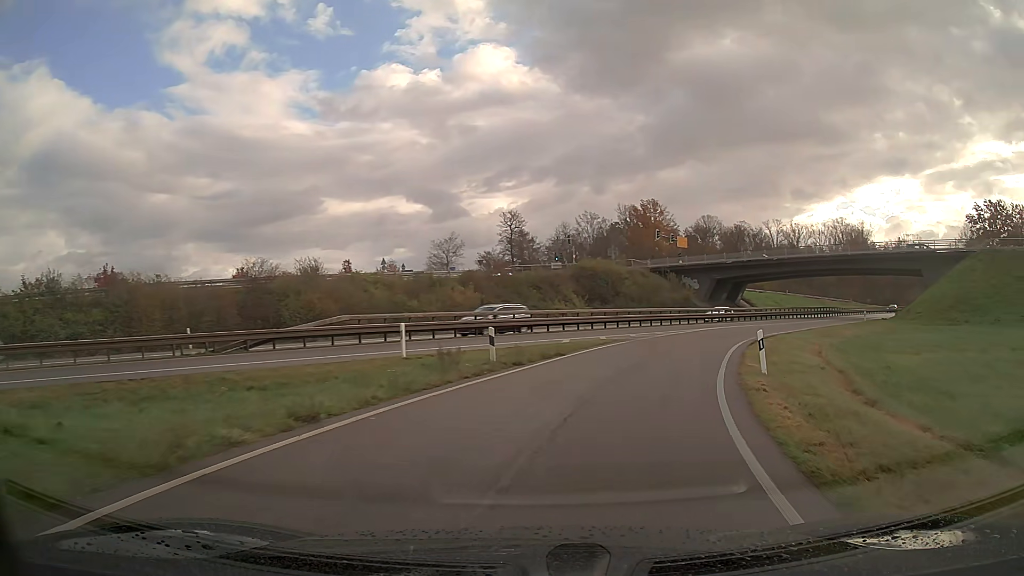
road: trunk_link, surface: asphalt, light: Day
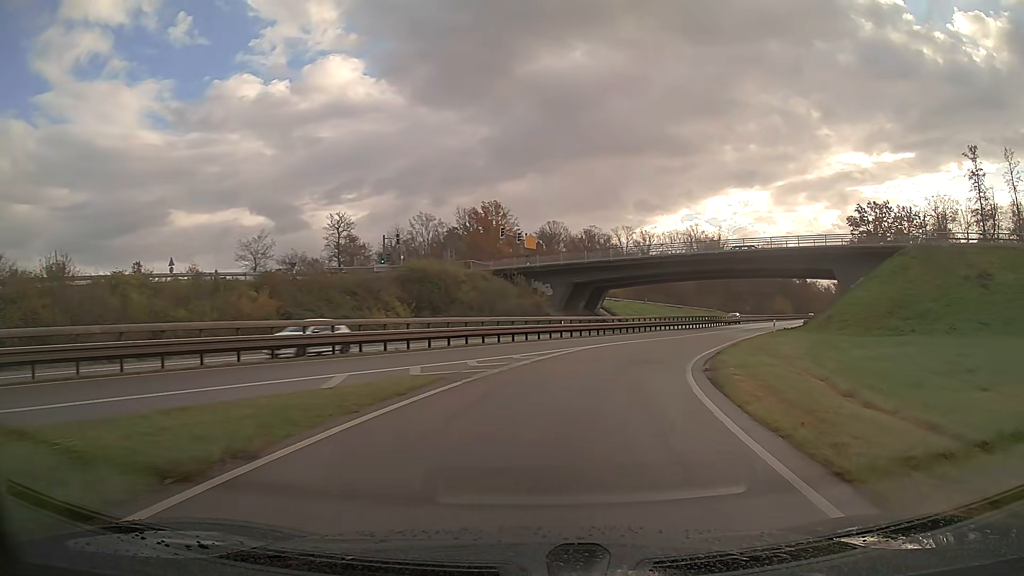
(+1.7, +13.9) m; +13°
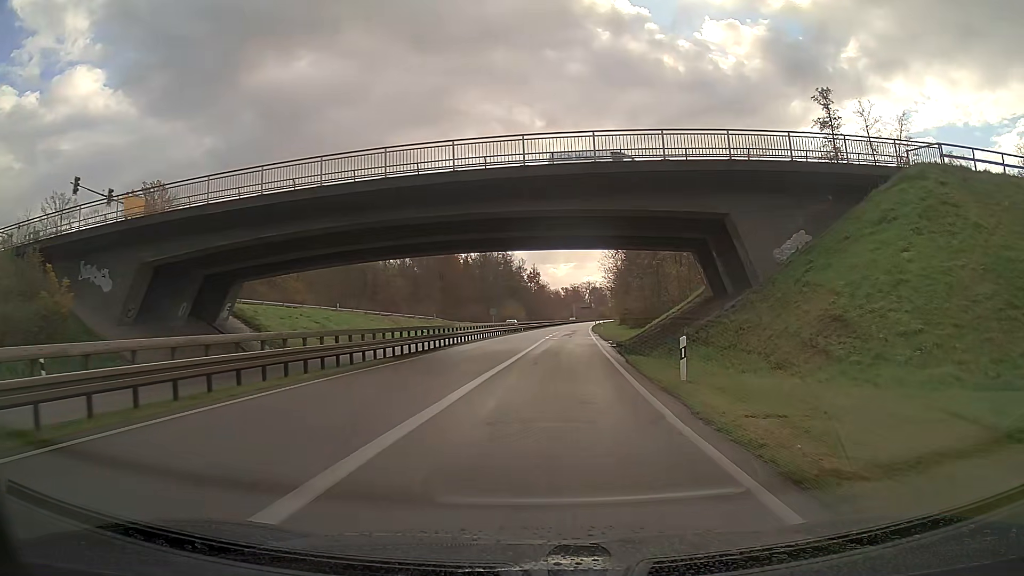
(+8.1, +35.7) m; +22°
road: trunk
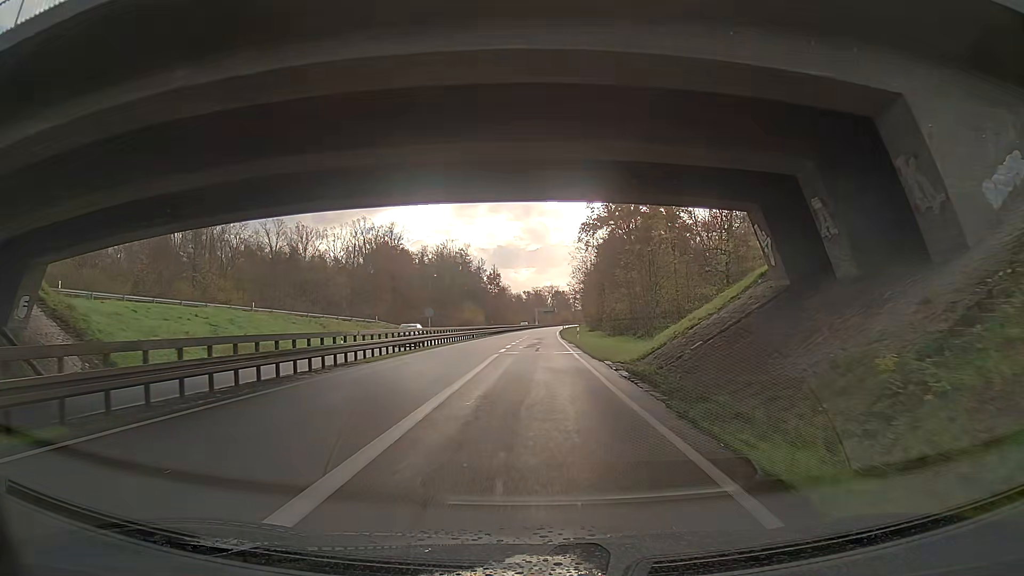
(+0.4, +16.2) m; +2°
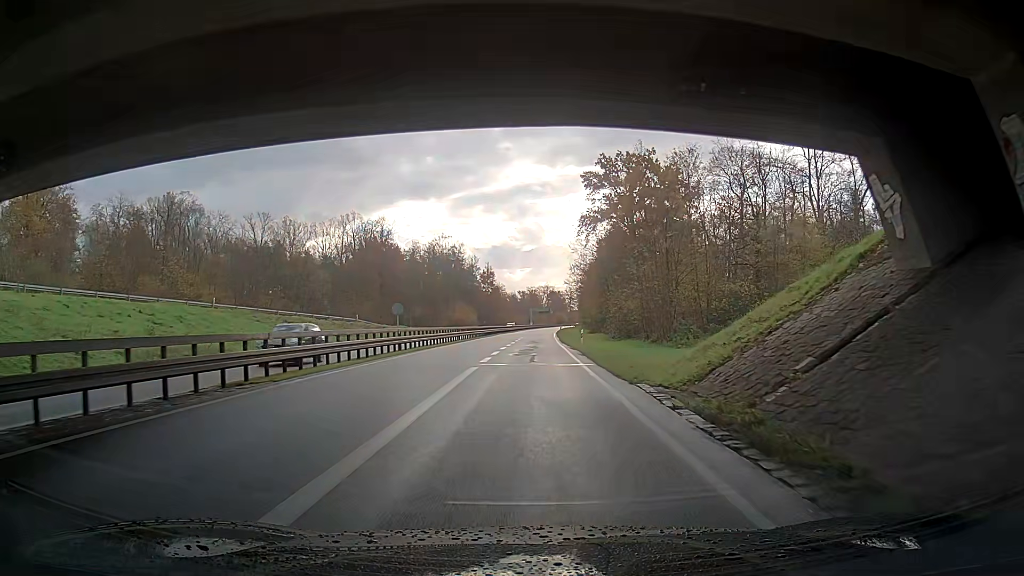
(+0.1, +8.6) m; +1°
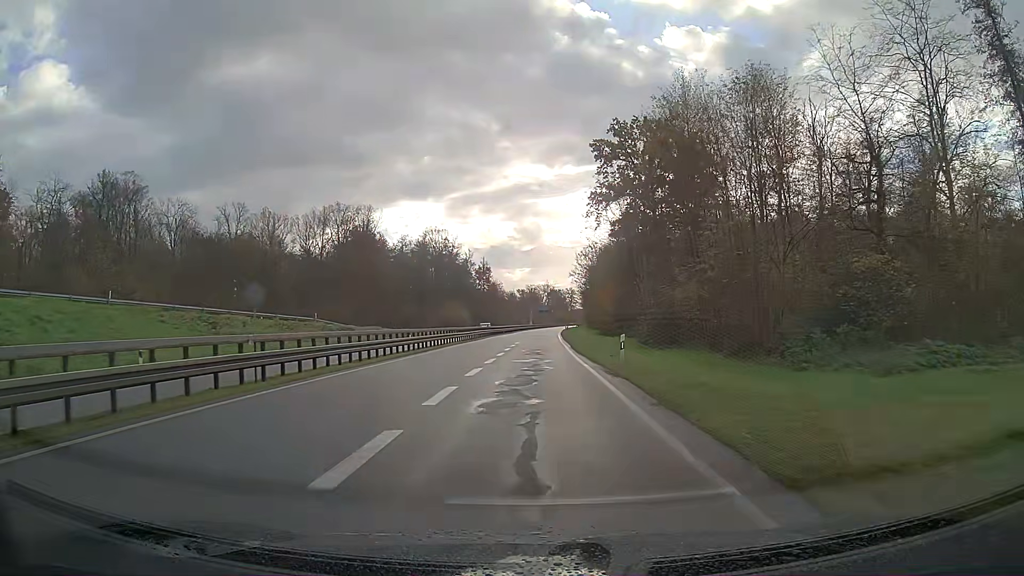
(0.0, +17.9) m; 0°
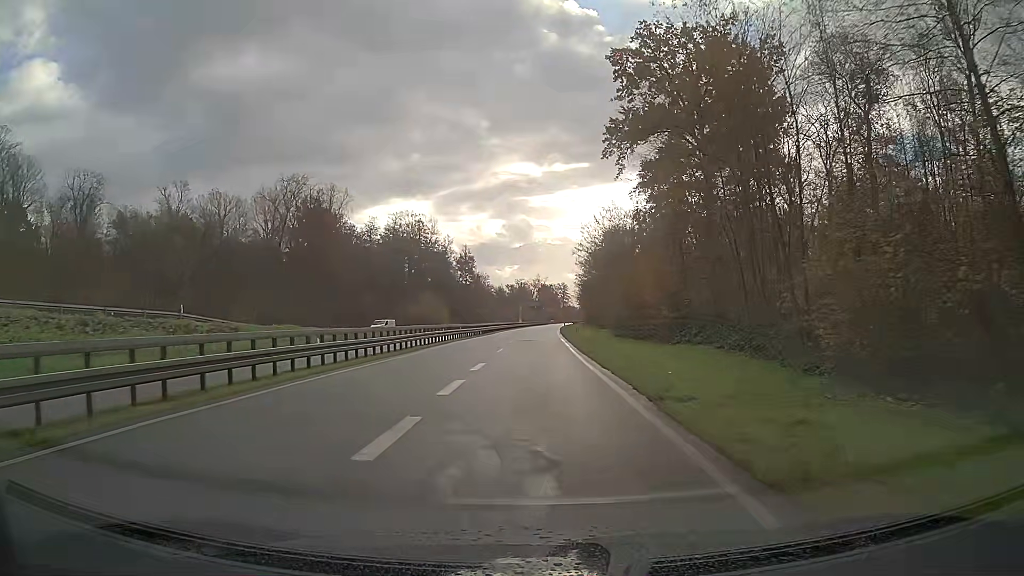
(+0.2, +28.8) m; +1°
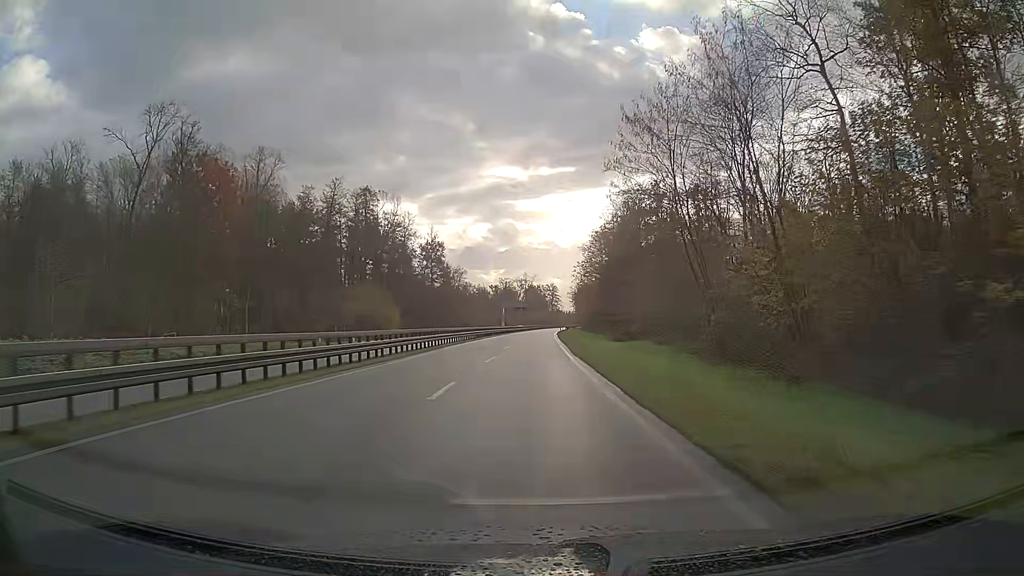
(+0.4, +41.6) m; +1°
